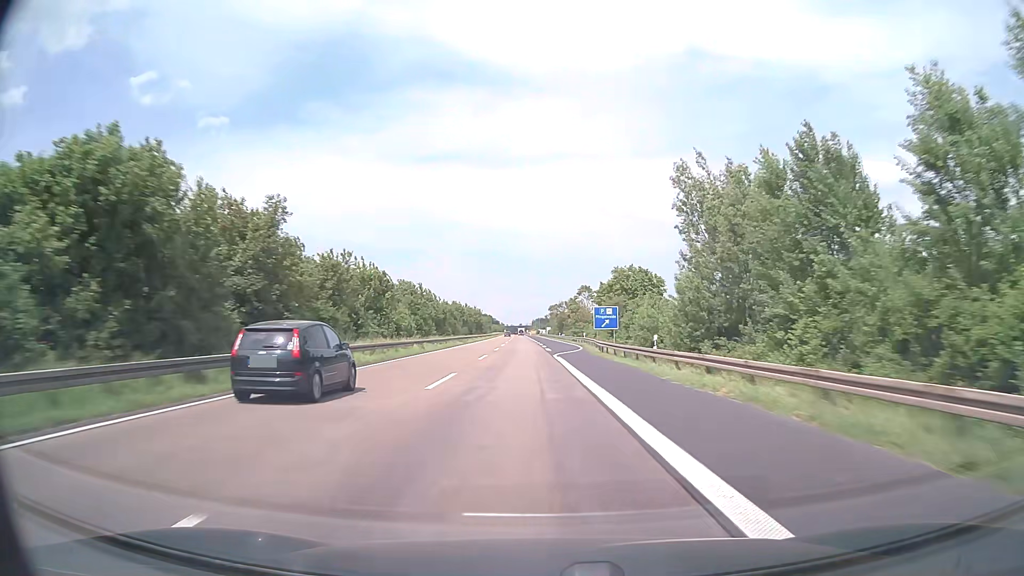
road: motorway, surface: asphalt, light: Day
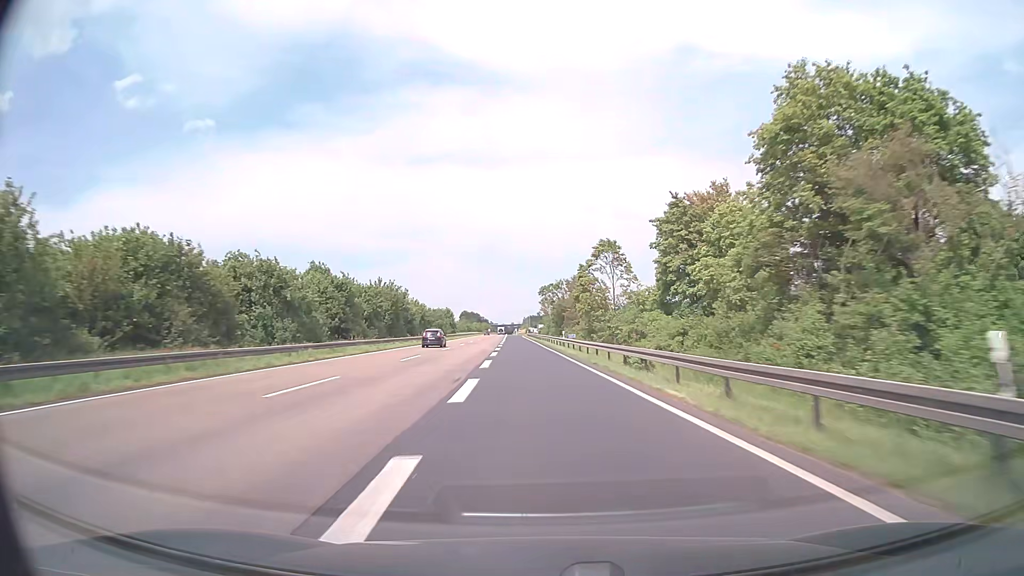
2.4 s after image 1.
(+1.0, +73.8) m; +1°
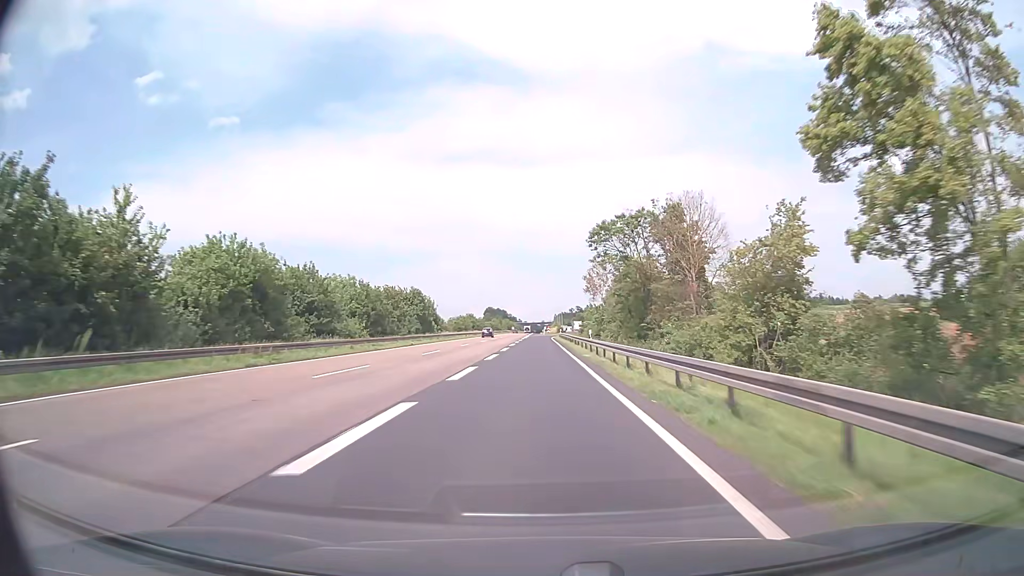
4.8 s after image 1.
(-1.8, +65.9) m; -3°
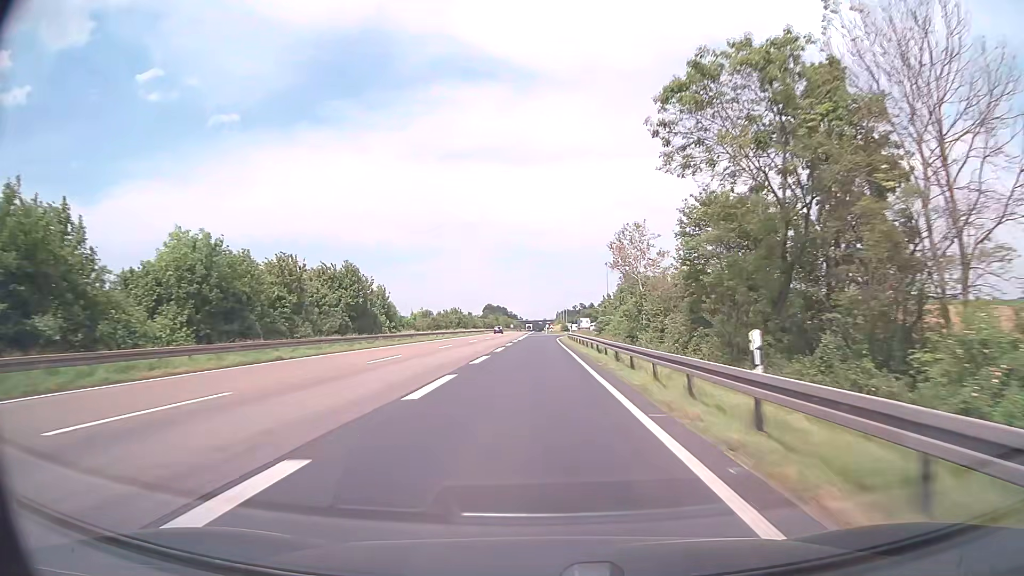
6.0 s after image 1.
(0.0, +29.1) m; 0°
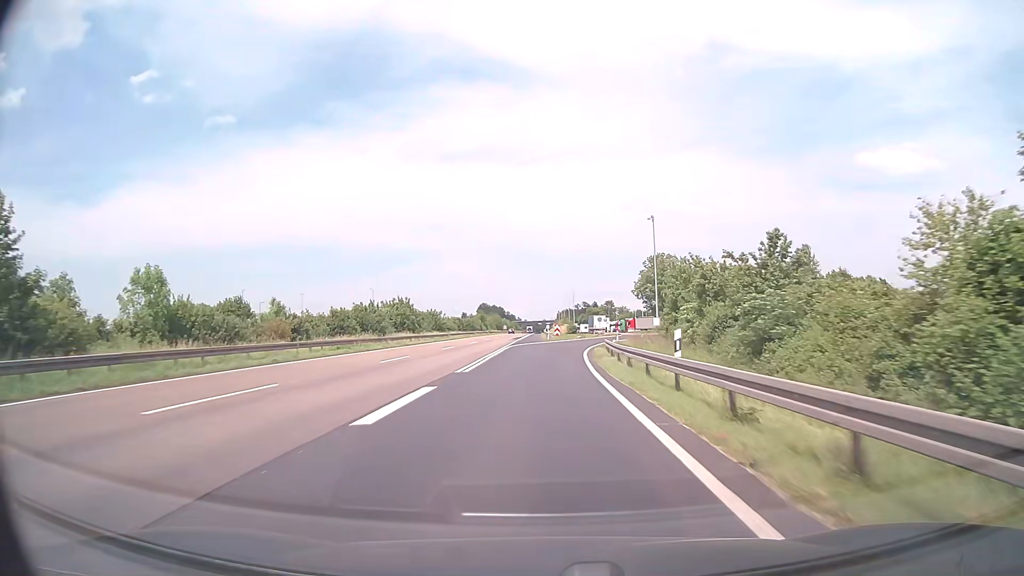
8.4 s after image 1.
(-0.1, +50.3) m; 0°
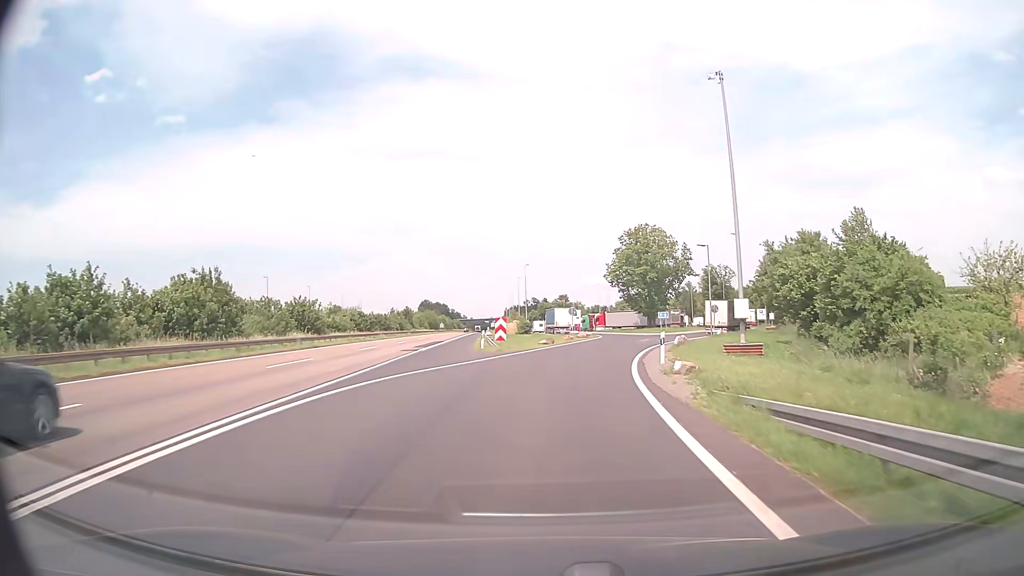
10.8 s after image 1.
(+0.9, +39.7) m; +4°
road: motorway_link
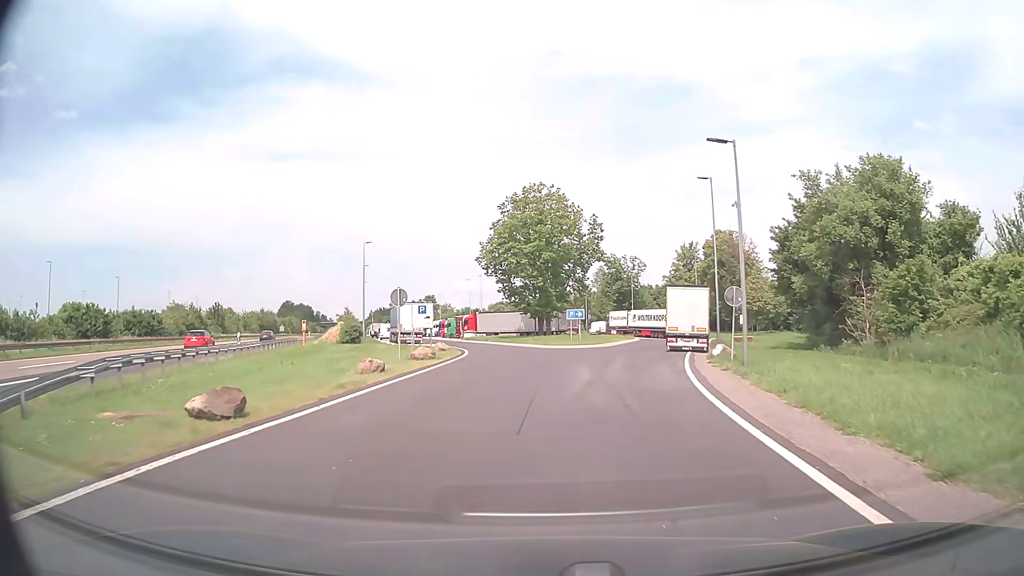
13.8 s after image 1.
(+3.0, +35.0) m; +11°
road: service
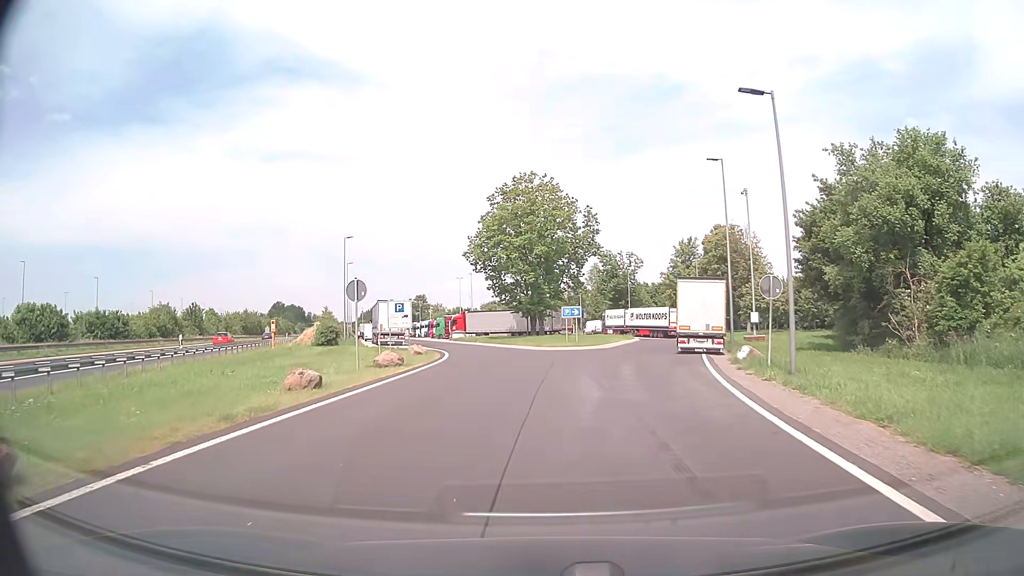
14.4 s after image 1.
(0.0, +5.1) m; +1°
(0, +10) (0, +20) (-1, +30) (-3, +40) (-5, +50) (-8, +59) (-10, +69) (-13, +79) (-16, +88) (-18, +98) m
